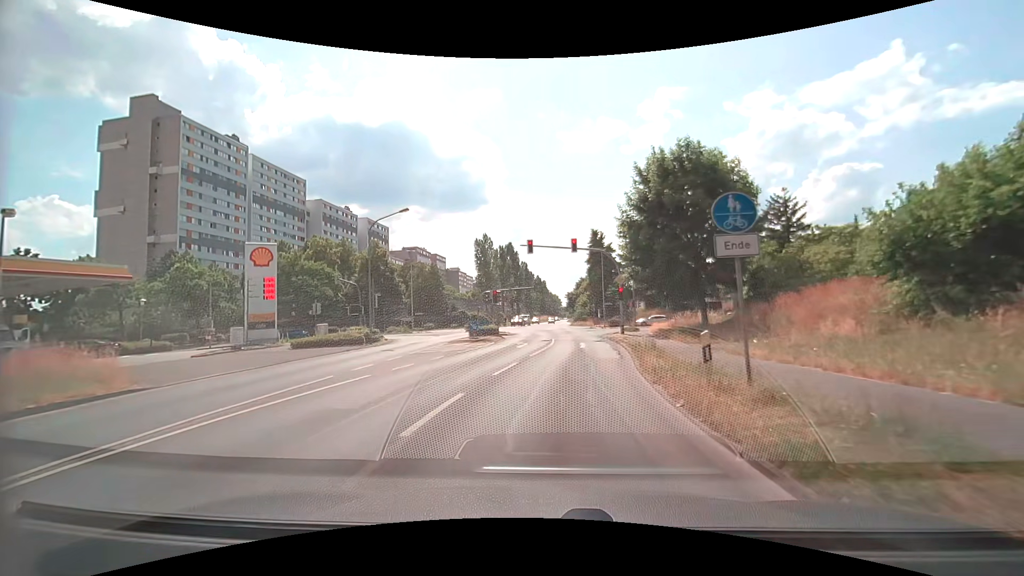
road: secondary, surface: asphalt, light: Day
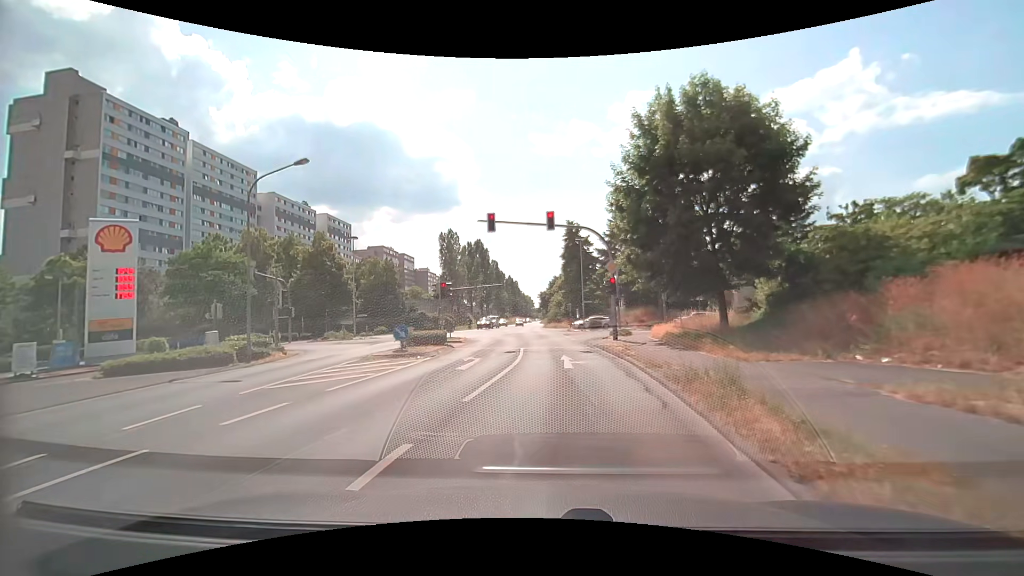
(+0.3, +9.2) m; +4°
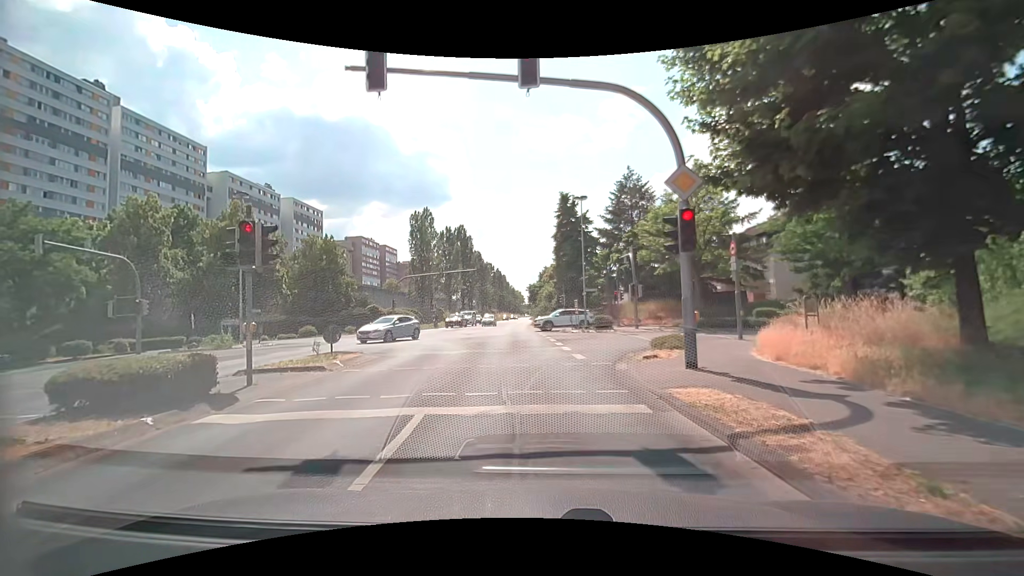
(+0.3, +15.5) m; 0°
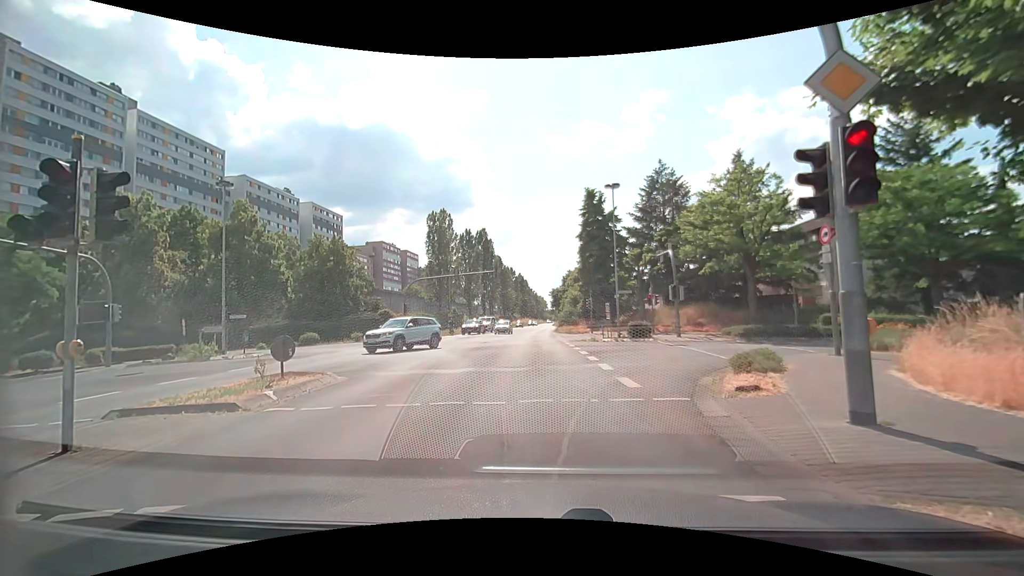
(0.0, +4.3) m; -1°
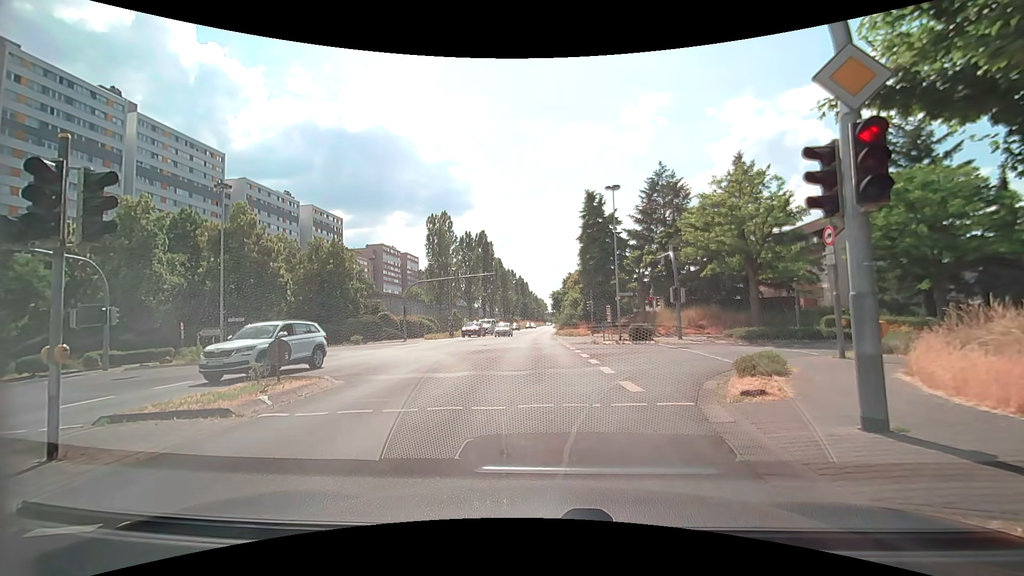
(0.0, +0.2) m; 0°
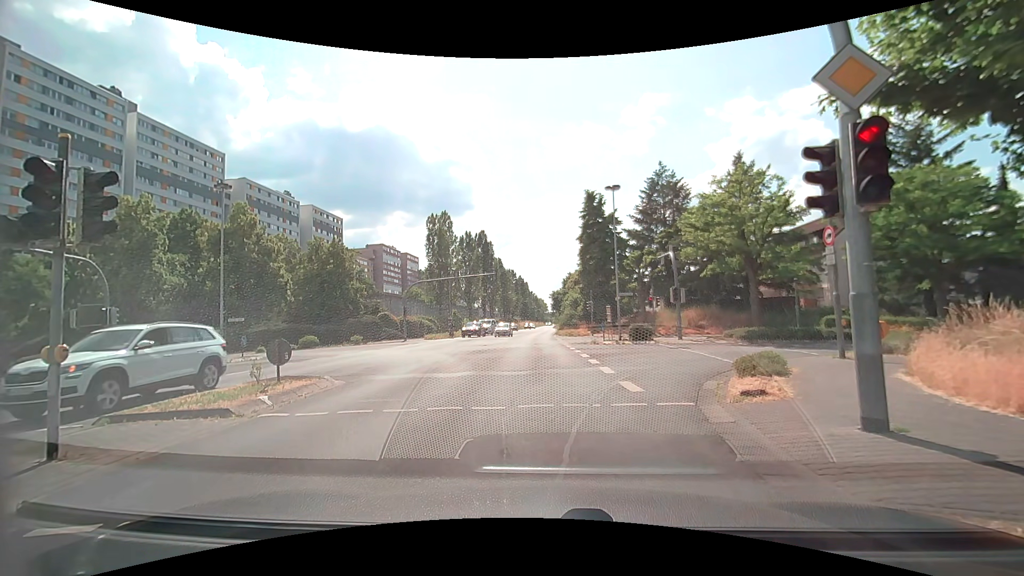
(0.0, 0.0) m; 0°
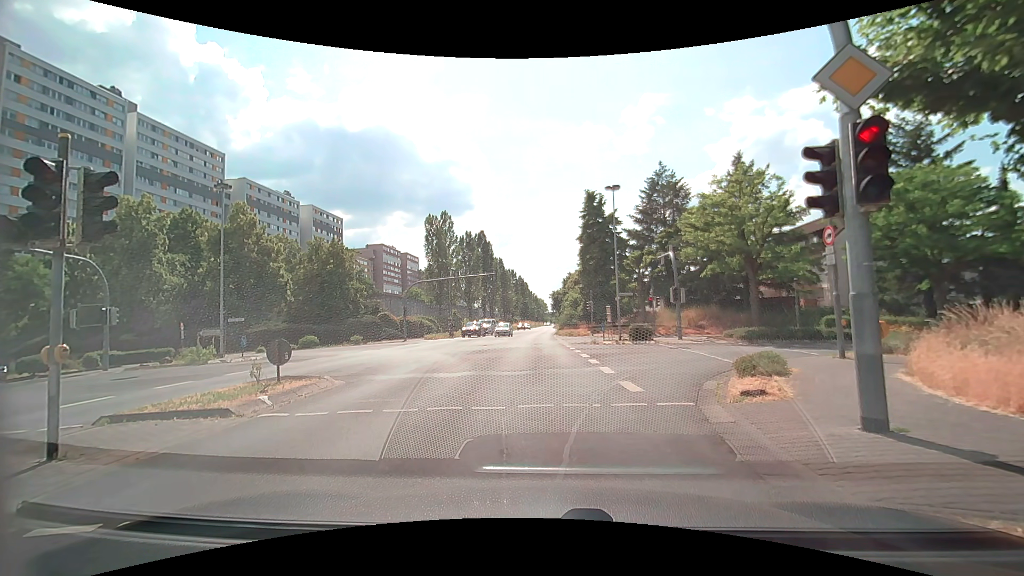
(0.0, 0.0) m; 0°
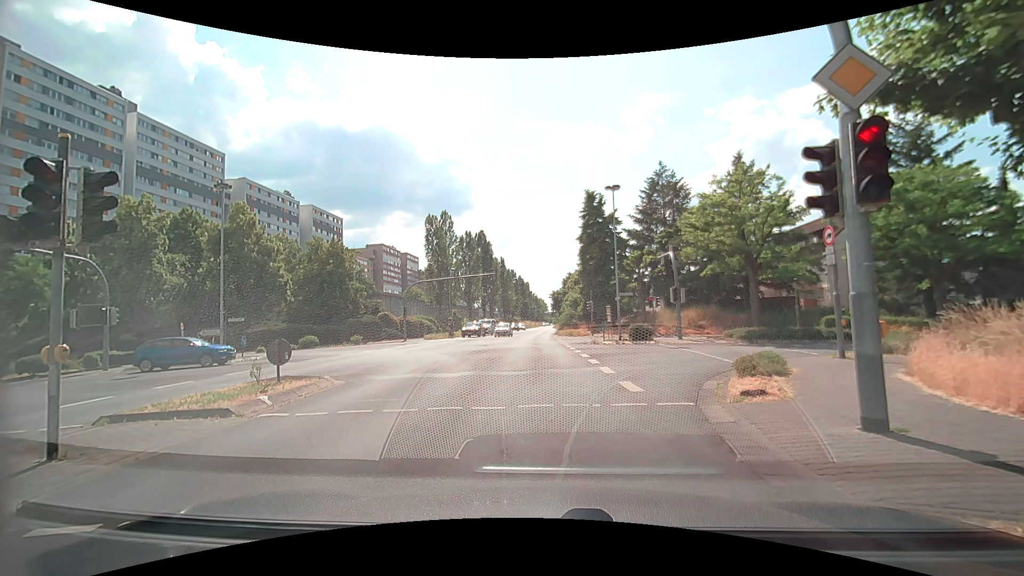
(0.0, 0.0) m; 0°
